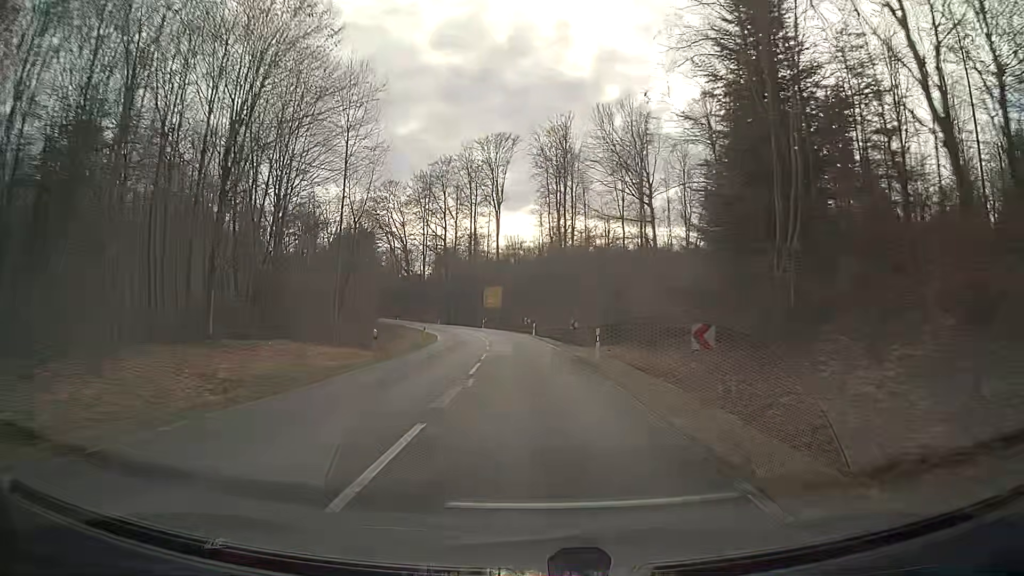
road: secondary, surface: asphalt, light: Day
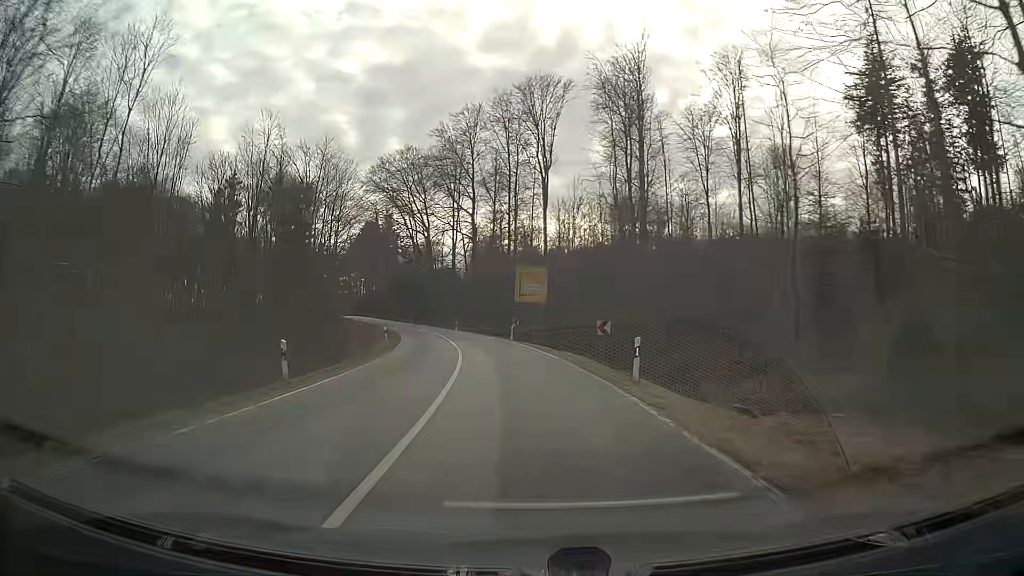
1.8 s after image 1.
(-1.3, +36.2) m; -5°
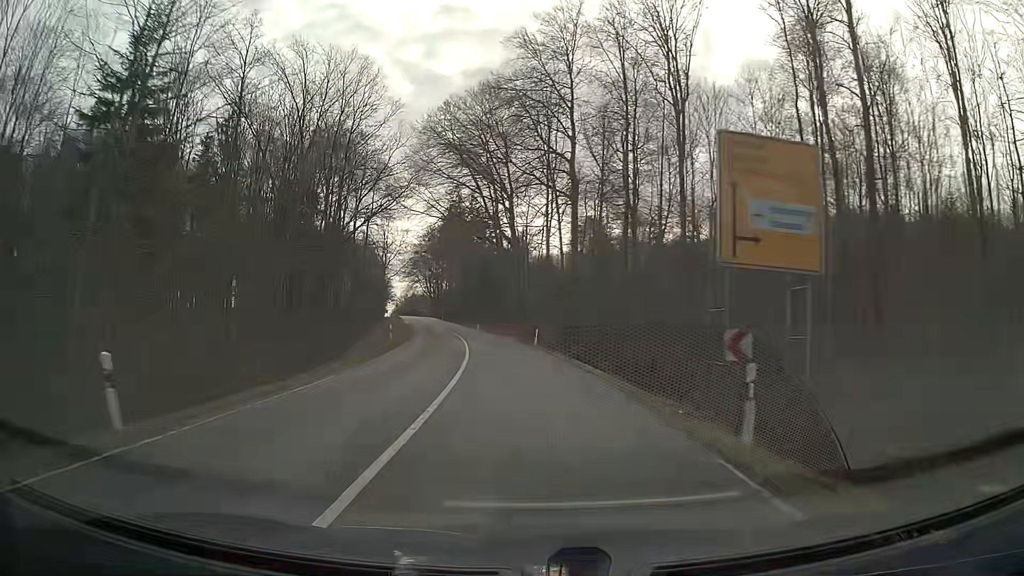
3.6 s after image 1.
(-2.6, +35.9) m; -8°
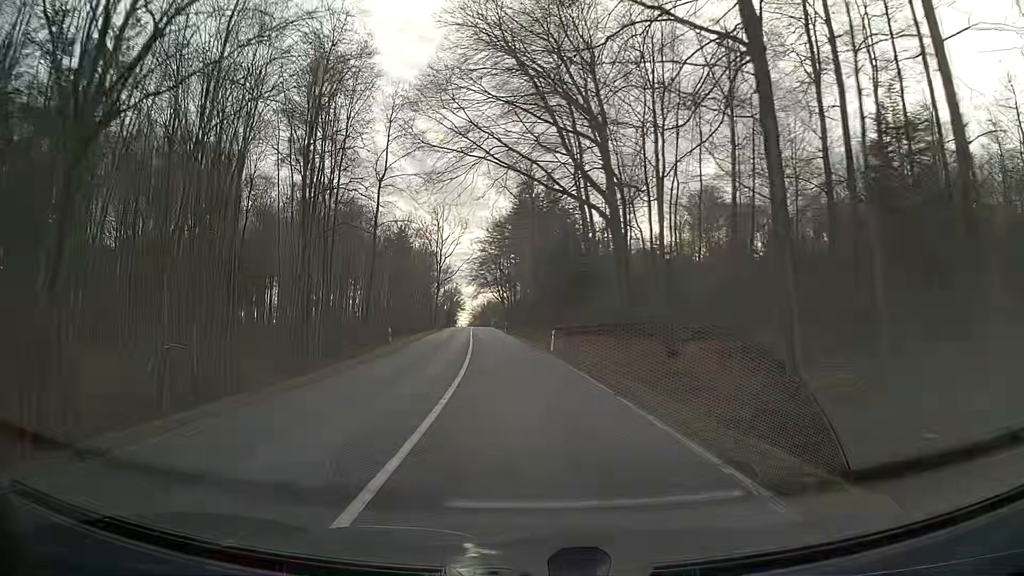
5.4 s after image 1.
(-2.5, +37.2) m; -8°
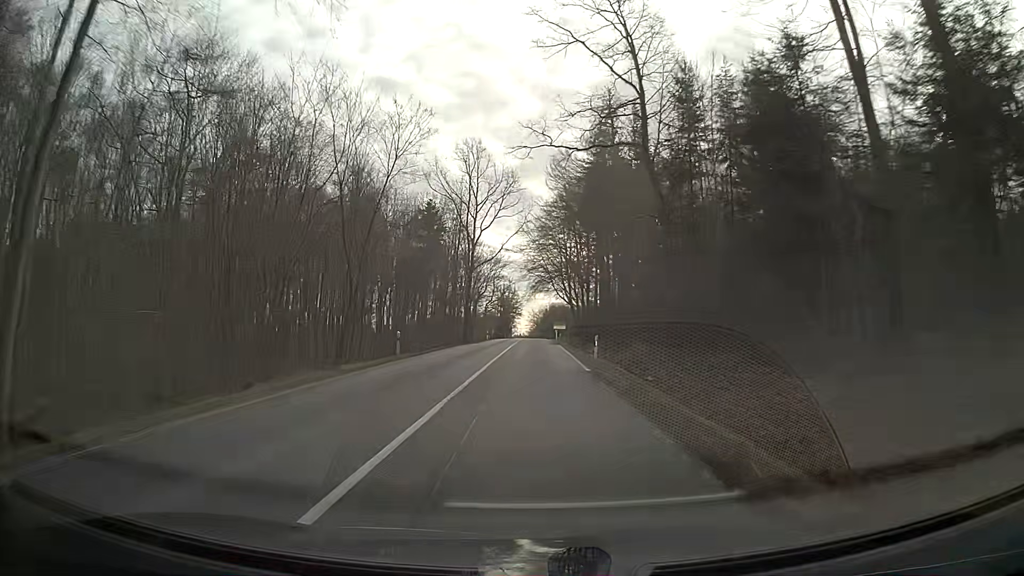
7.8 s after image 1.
(-2.3, +52.3) m; -4°
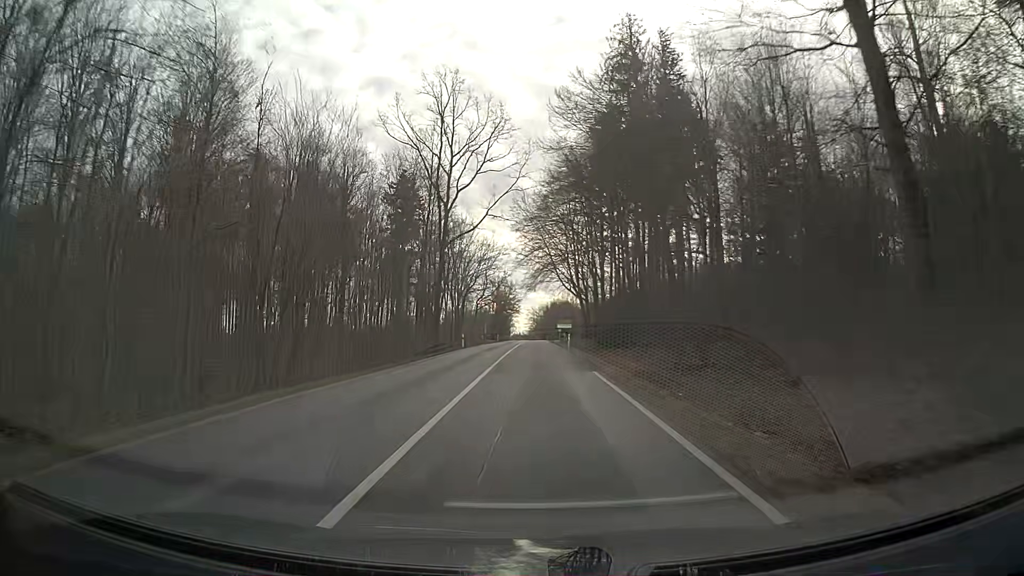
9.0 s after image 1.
(+0.1, +27.2) m; 0°
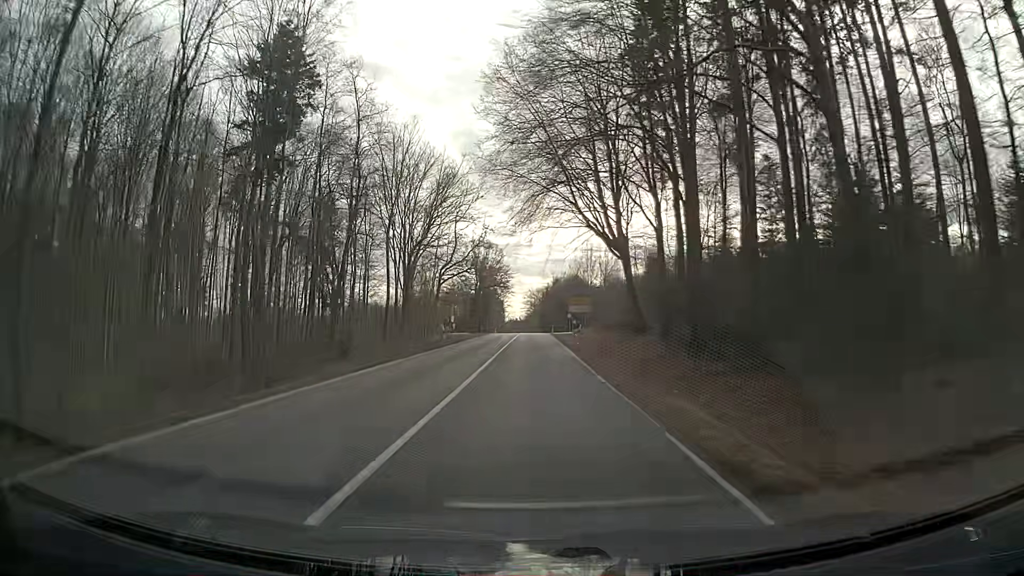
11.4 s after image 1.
(0.0, +57.1) m; 0°
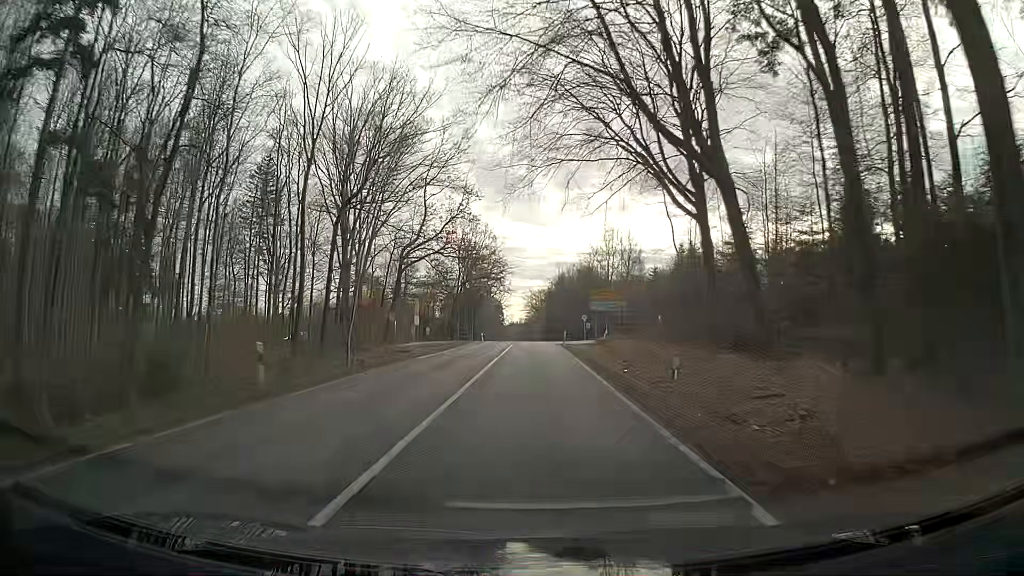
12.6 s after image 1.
(0.0, +30.0) m; 0°
